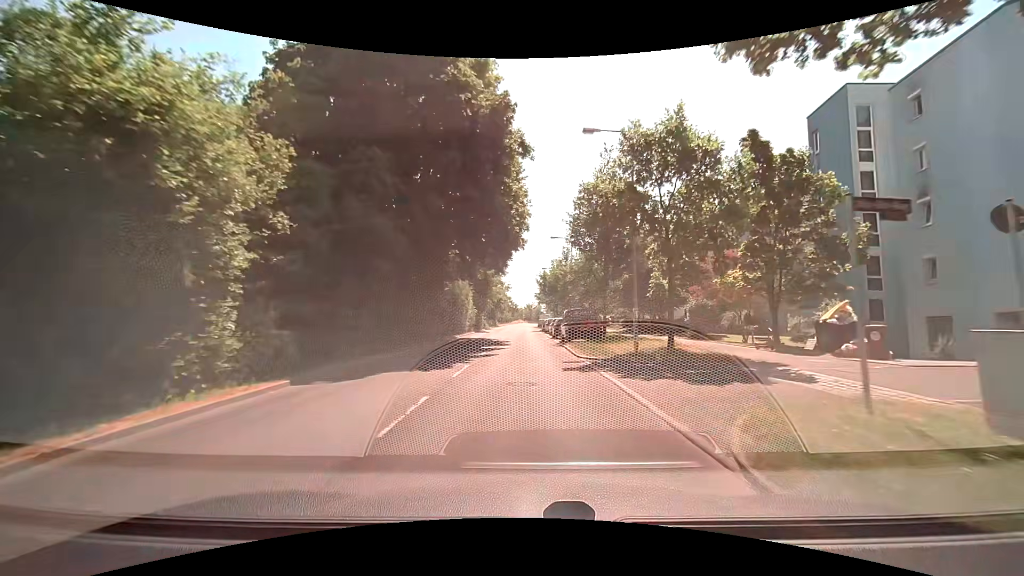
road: tertiary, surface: asphalt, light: Day
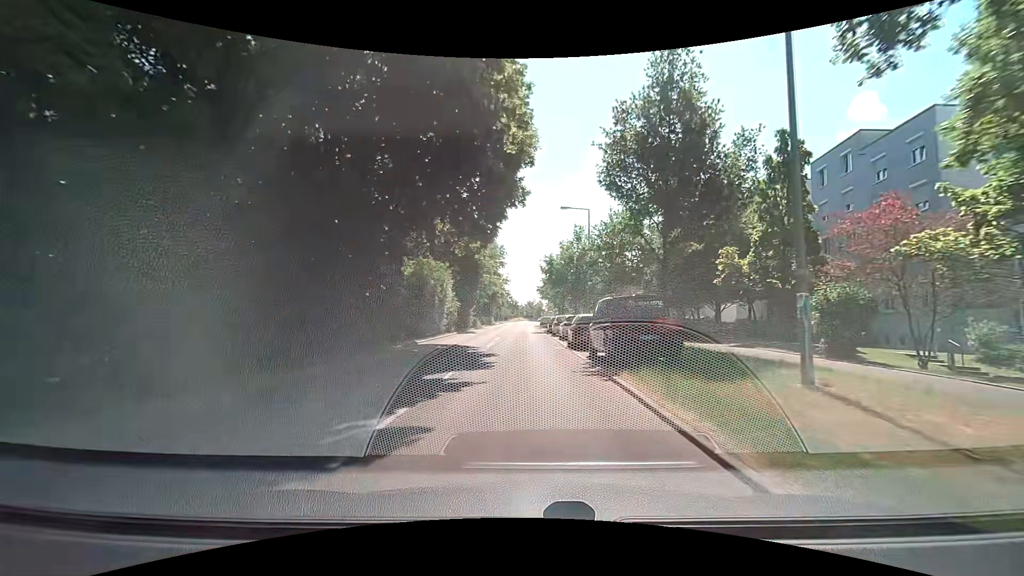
(0.0, +13.8) m; 0°
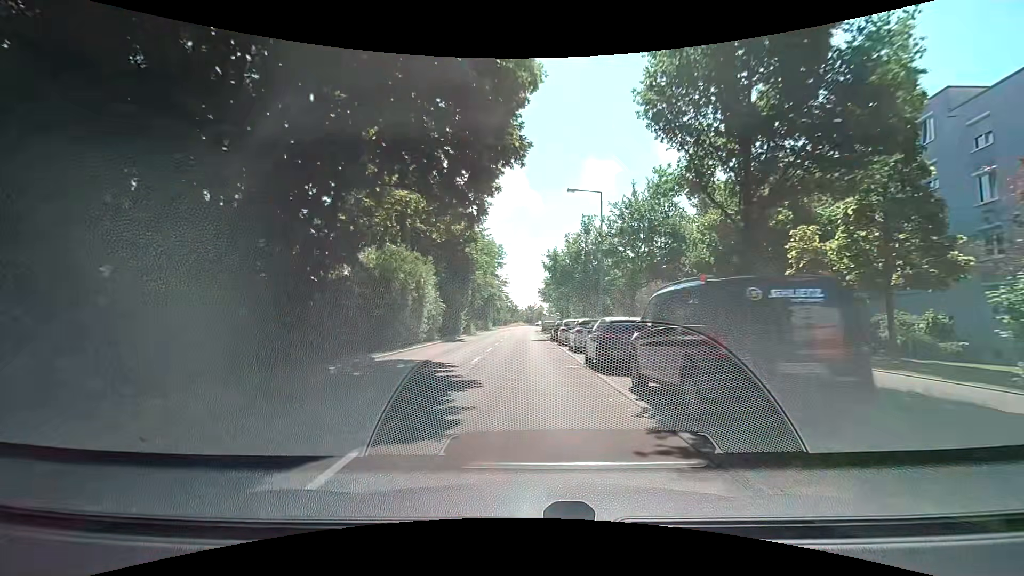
(+0.1, +7.0) m; +1°
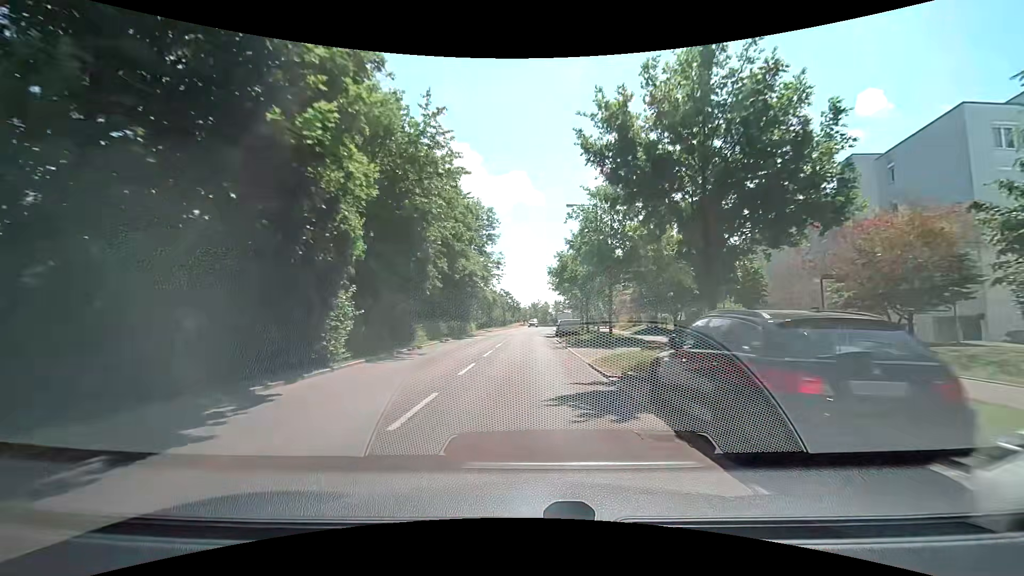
(-0.6, +28.7) m; -2°
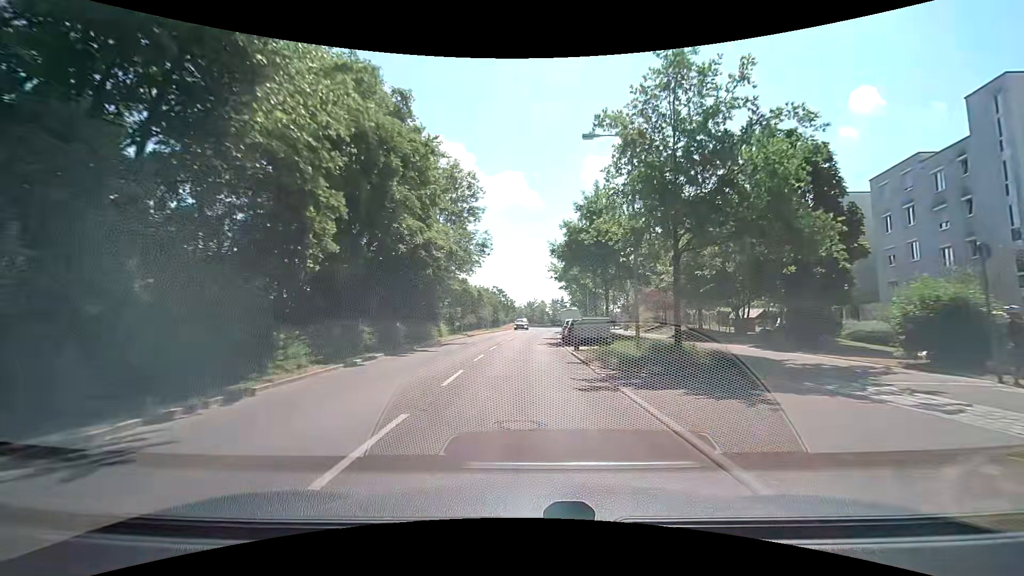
(+0.1, +14.7) m; +1°
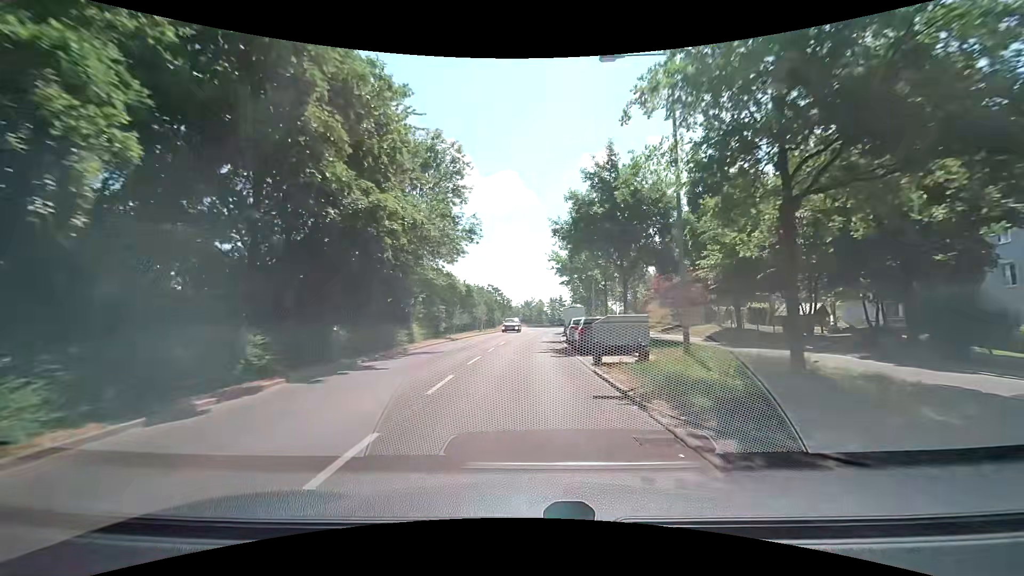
(0.0, +7.4) m; 0°
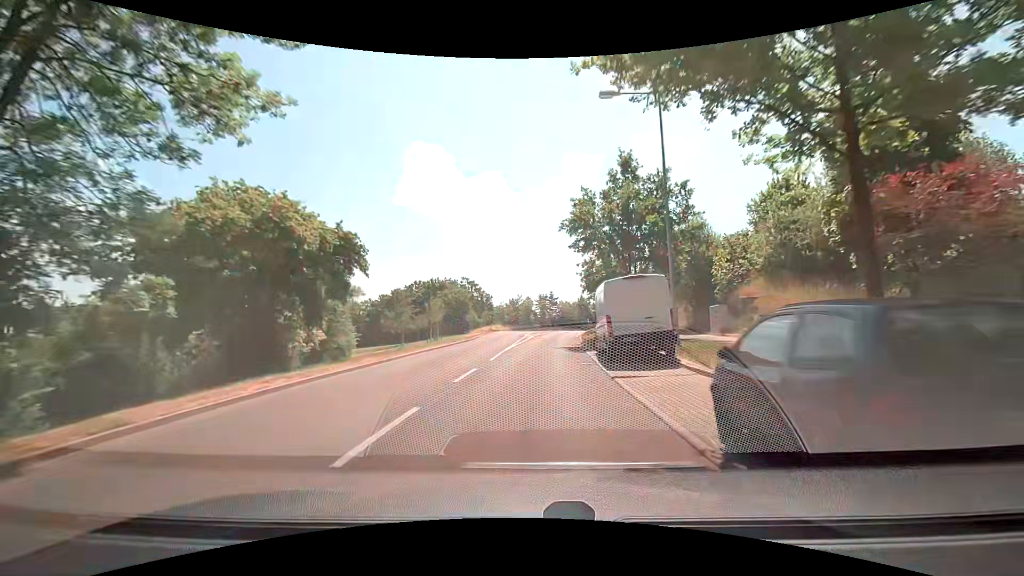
(+0.2, +29.2) m; +1°
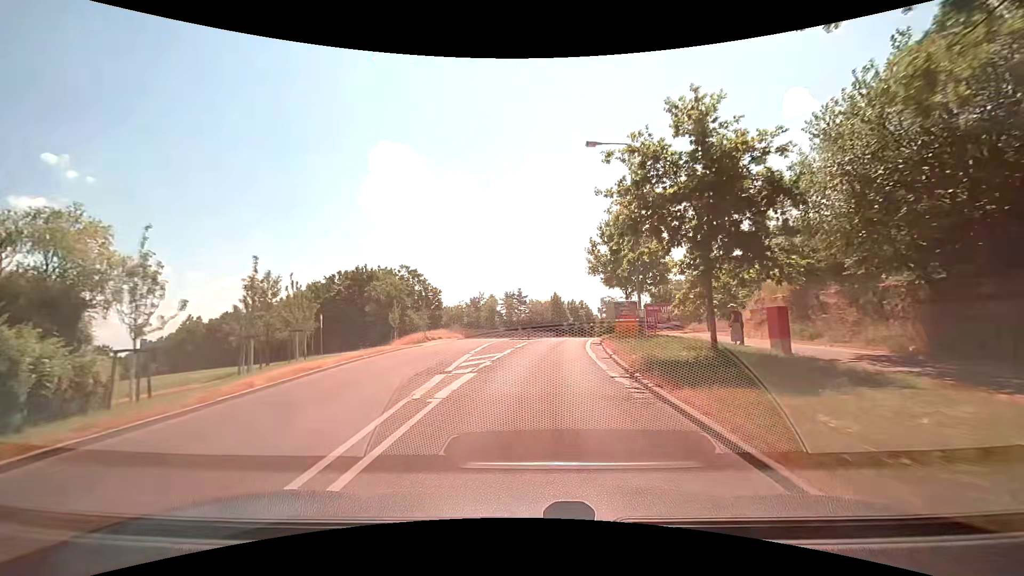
(+0.9, +28.0) m; +3°
(0, +10) (+1, +20) (+2, +30) (+3, +40) (+5, +50) (+6, +60) (+8, +70) (+9, +79) (+11, +89) (+13, +99) m
